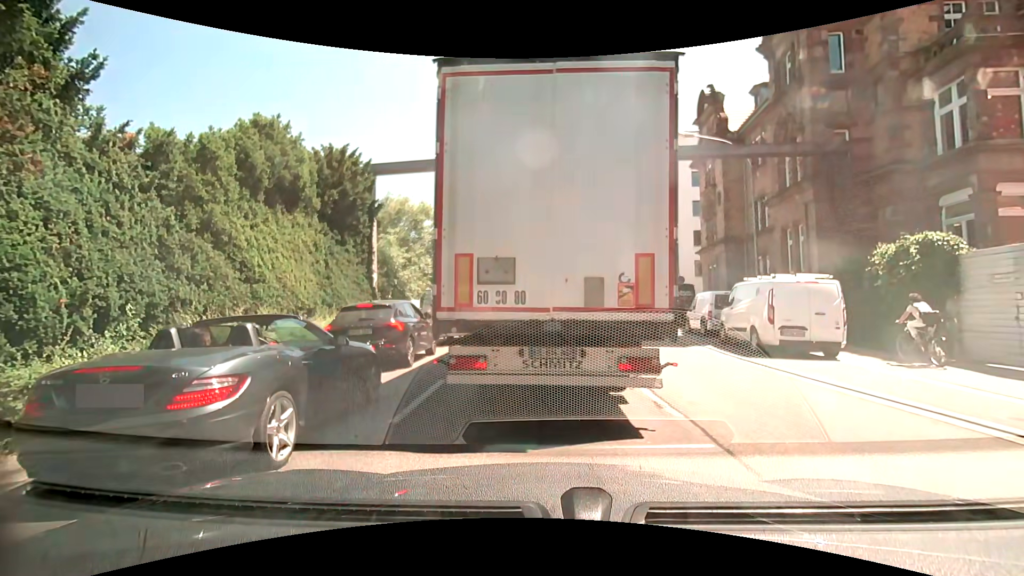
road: primary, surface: asphalt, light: Day
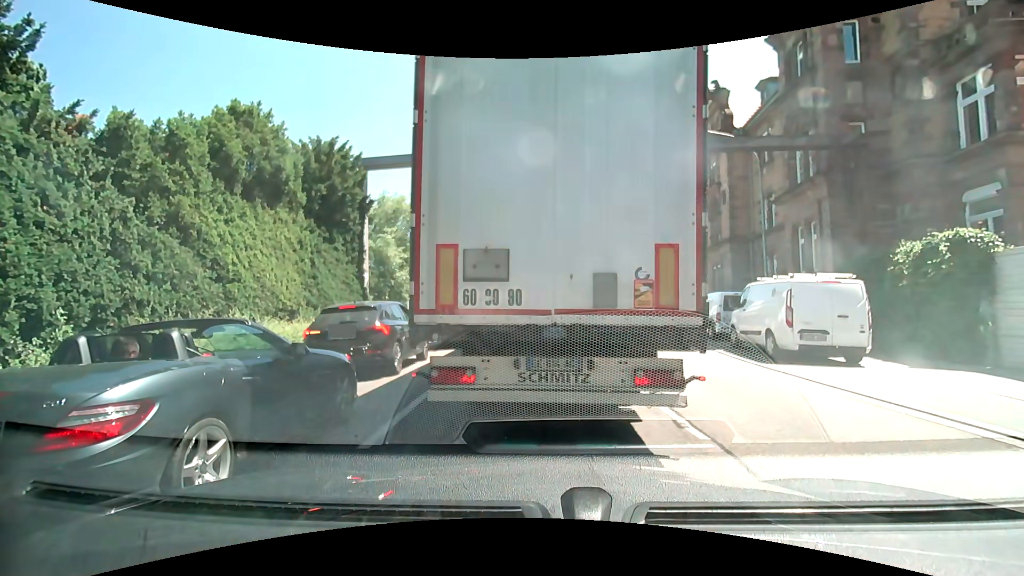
(0.0, +0.8) m; 0°
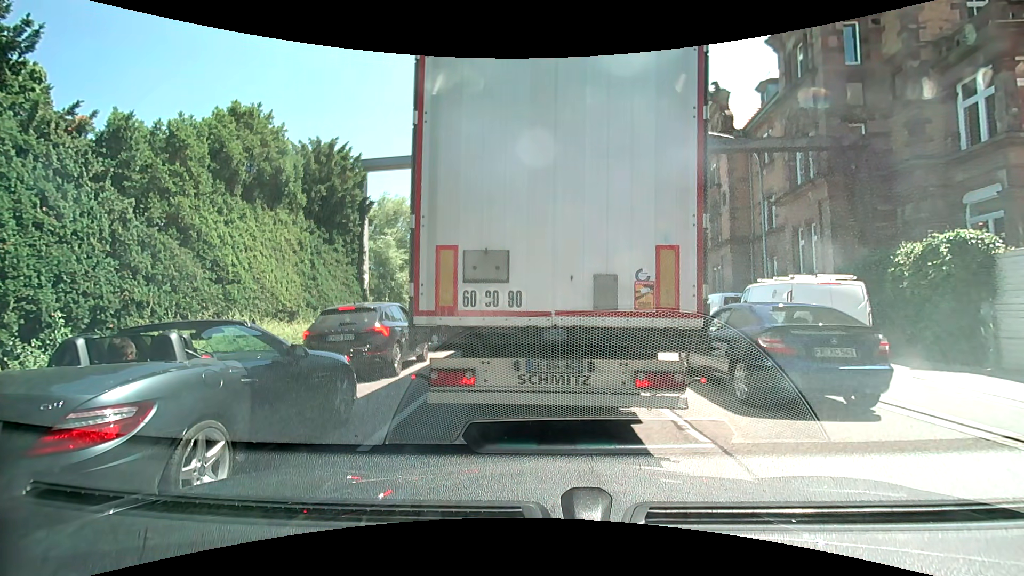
(0.0, +0.1) m; 0°
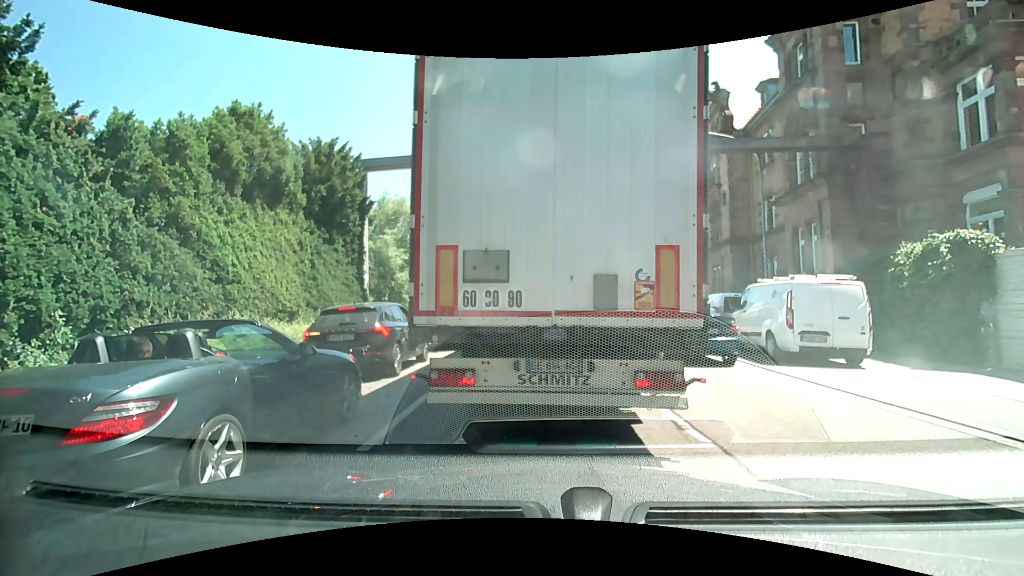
(0.0, 0.0) m; 0°
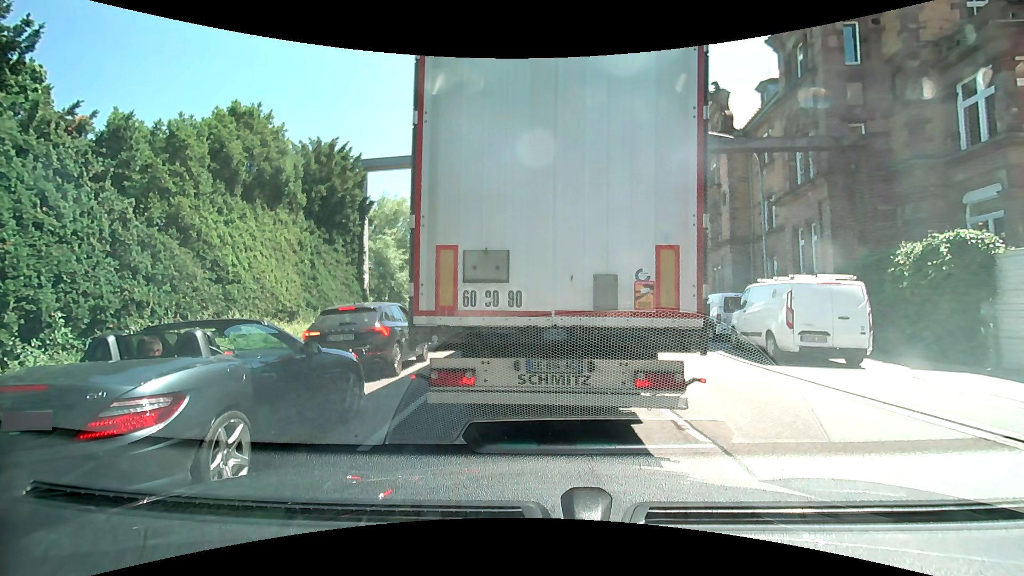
(0.0, 0.0) m; 0°
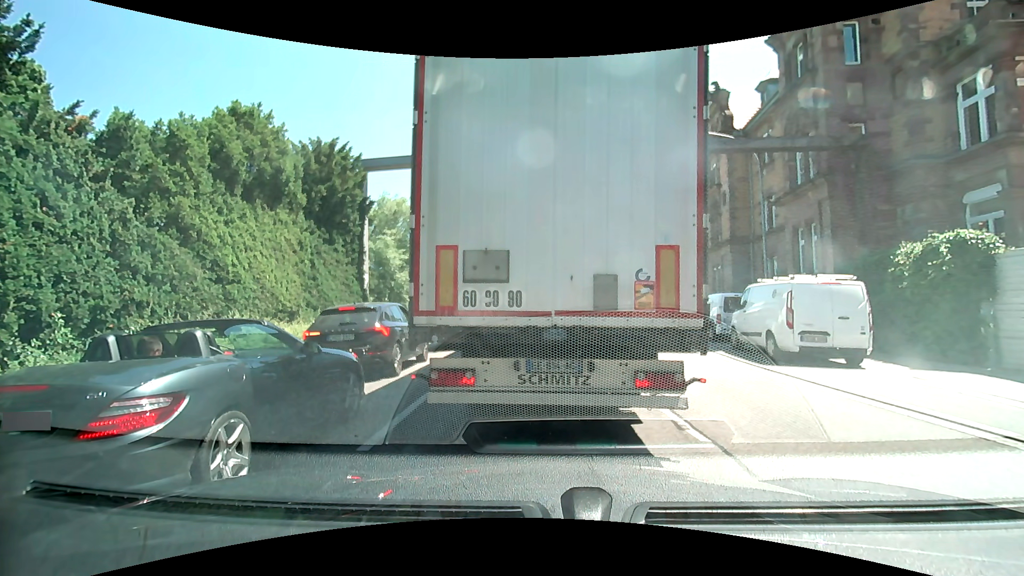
(0.0, 0.0) m; 0°
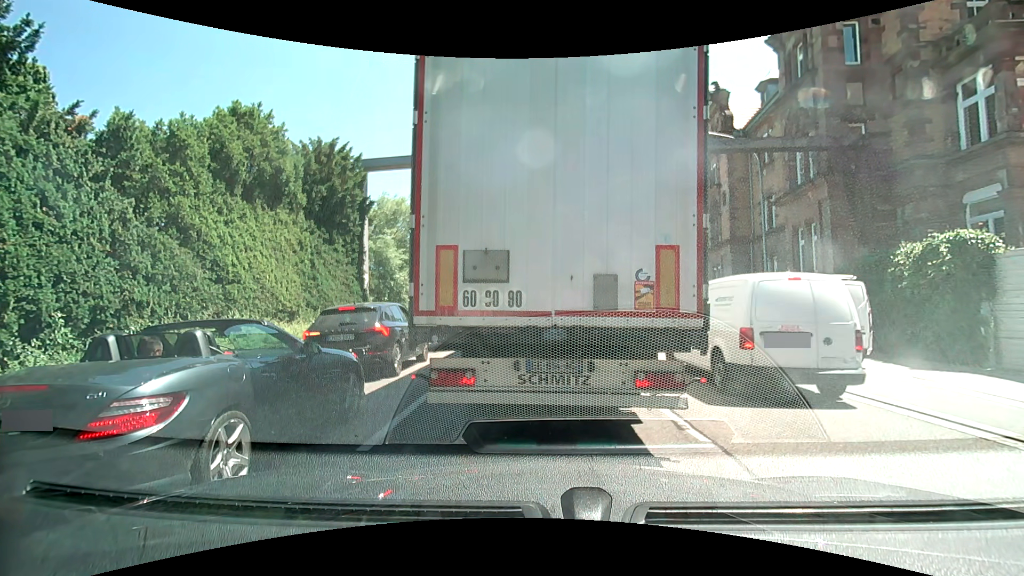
(0.0, 0.0) m; 0°
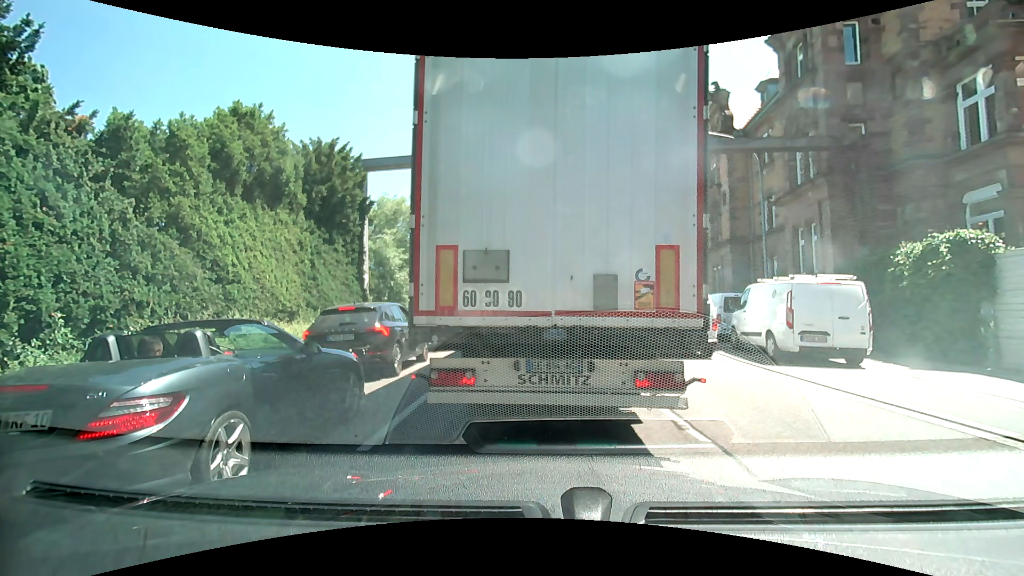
(0.0, 0.0) m; 0°
(0, +10) (0, +20) (0, +30) (0, +40) (+1, +50) (+2, +60) (+2, +70) (+3, +80) (+3, +90) (+4, +100) m
